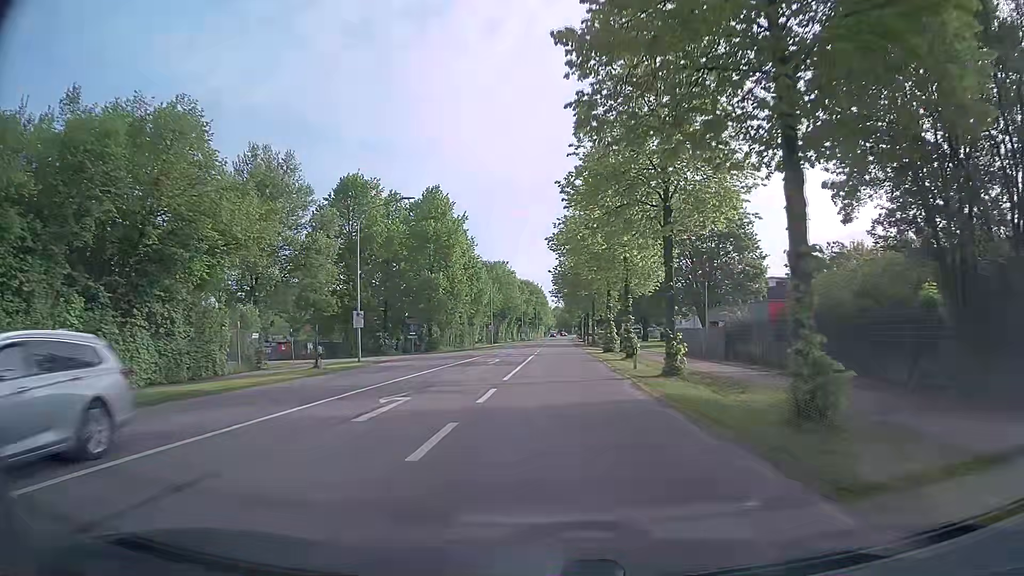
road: tertiary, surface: asphalt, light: Day
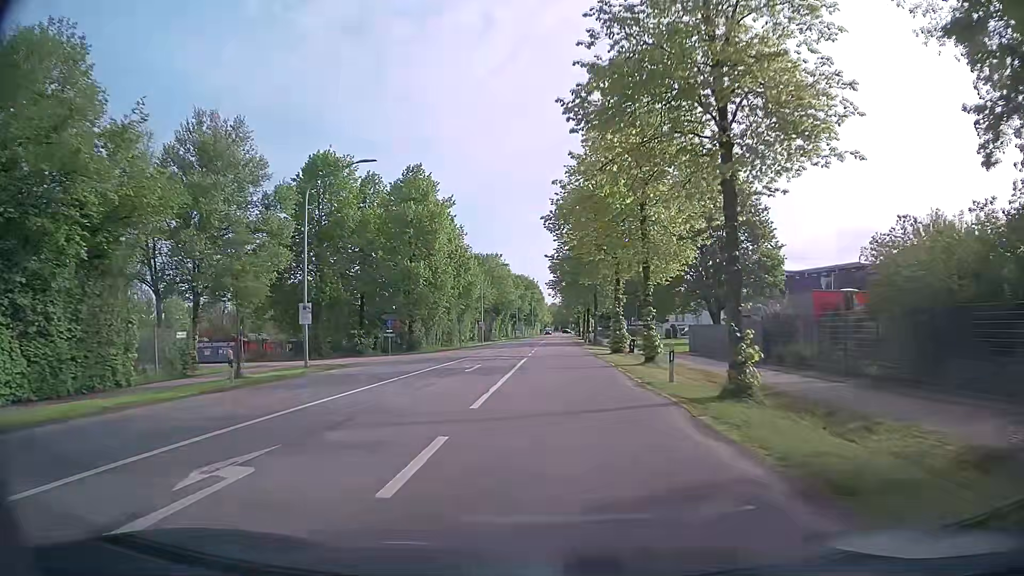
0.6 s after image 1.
(0.0, +7.5) m; 0°
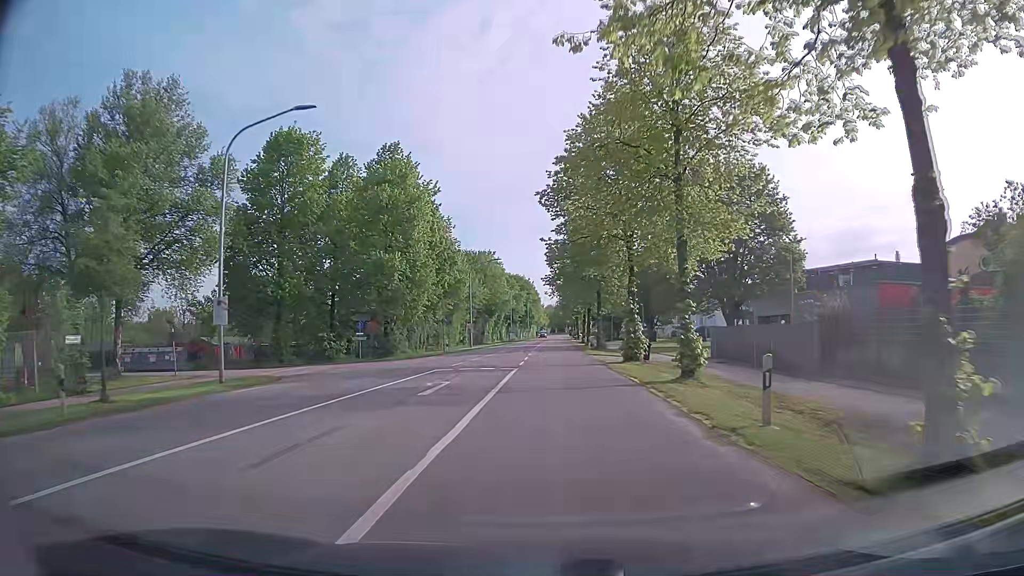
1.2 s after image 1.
(0.0, +7.5) m; 0°
(0, +10) (0, +20) (0, +30) (0, +40) (+1, +50) (+1, +60) (+1, +70) (+1, +80) (+1, +90) (+2, +100) m
